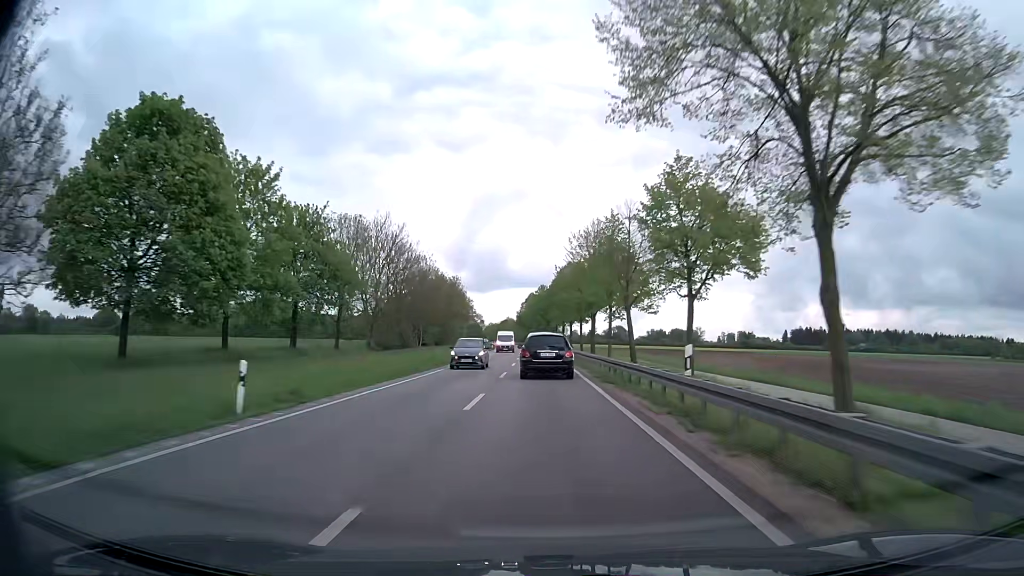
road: primary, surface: asphalt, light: Day
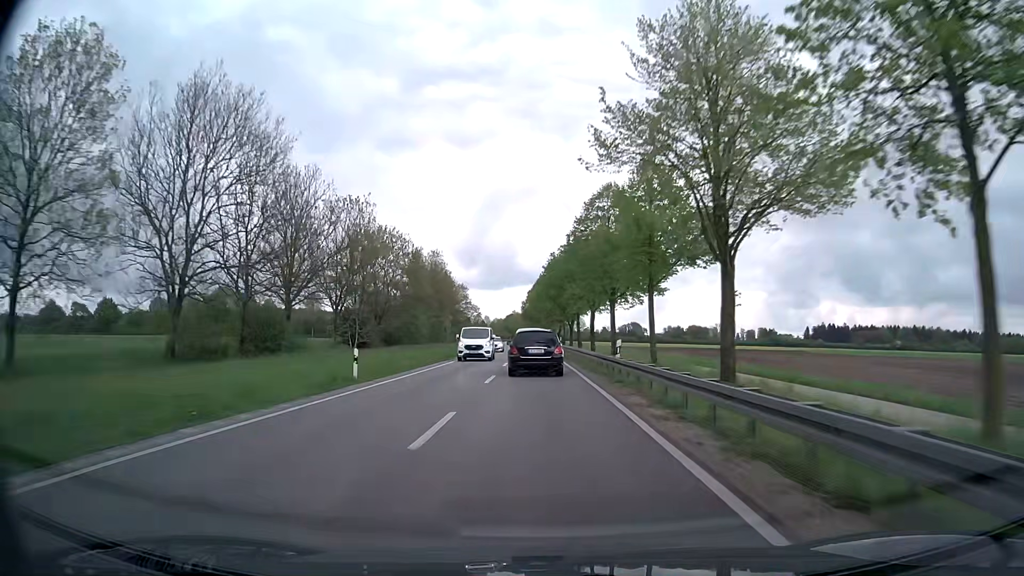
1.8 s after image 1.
(-0.2, +41.4) m; -1°
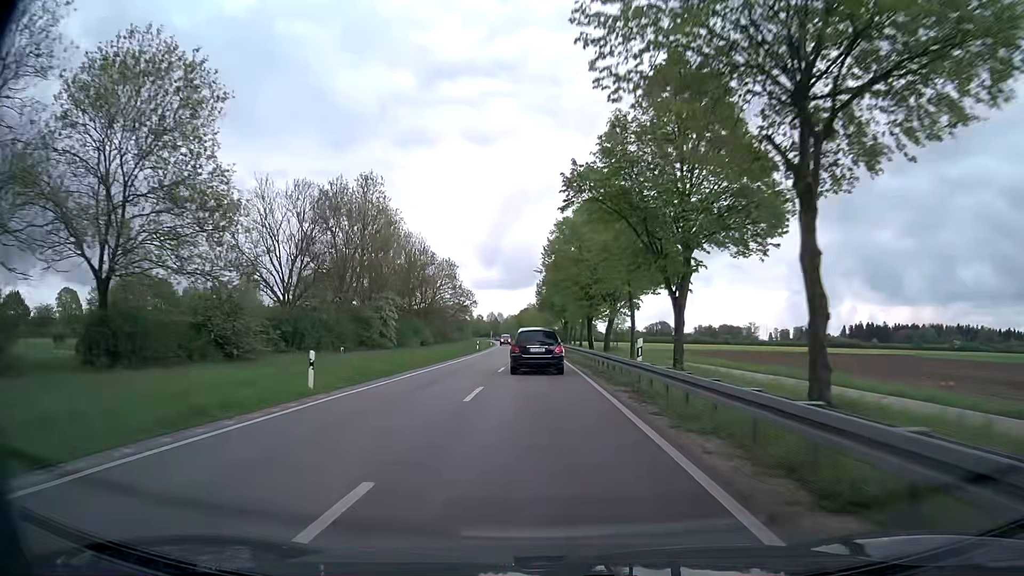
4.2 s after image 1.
(-0.7, +54.1) m; -2°
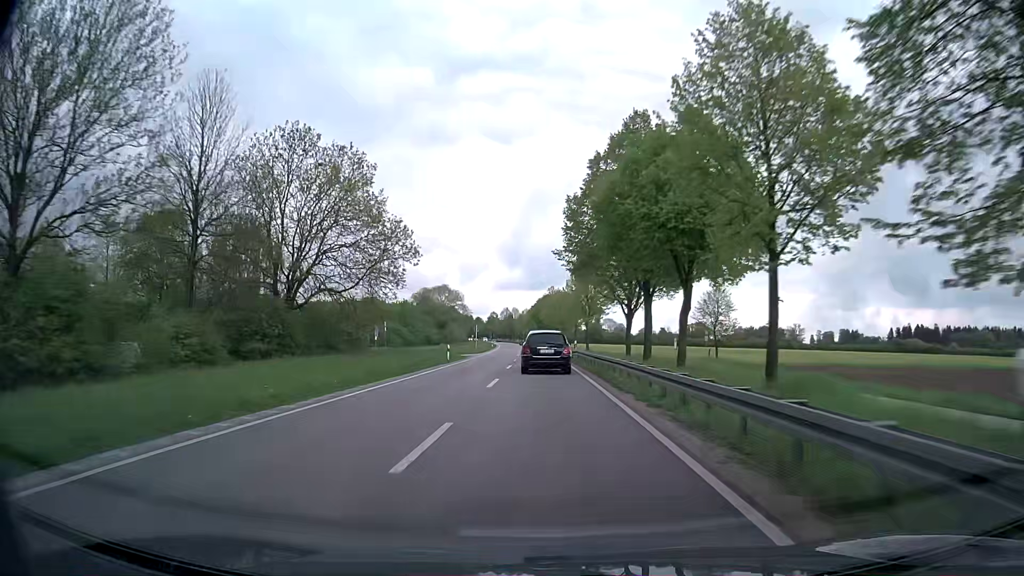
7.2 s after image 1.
(-1.2, +67.8) m; -2°
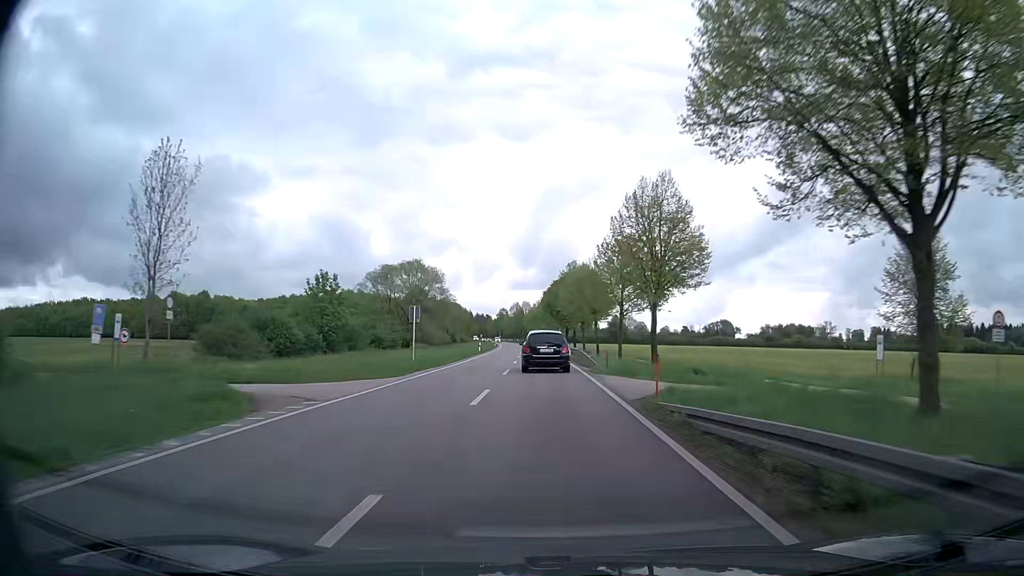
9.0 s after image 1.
(-0.5, +41.2) m; -2°
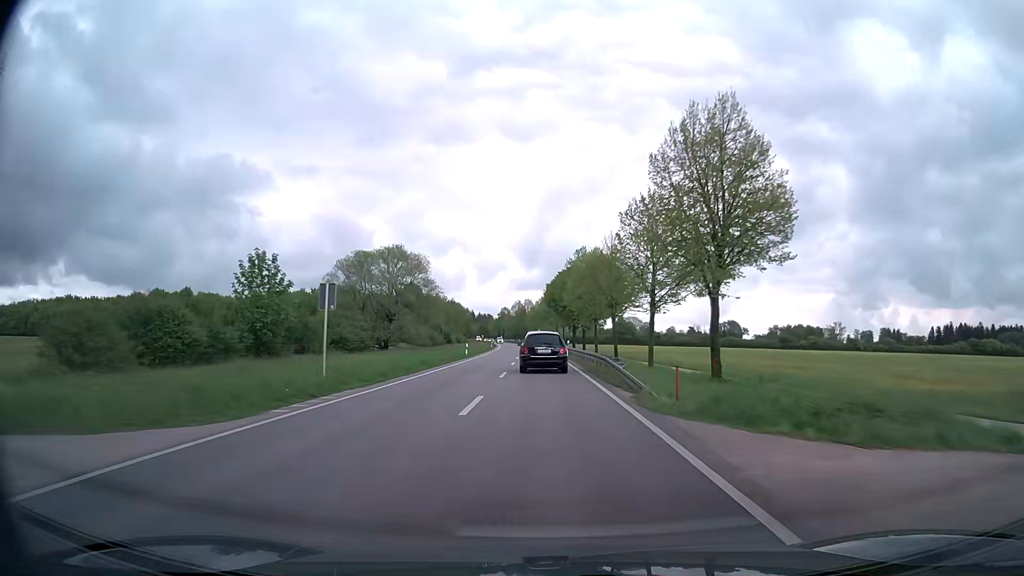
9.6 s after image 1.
(0.0, +13.8) m; 0°
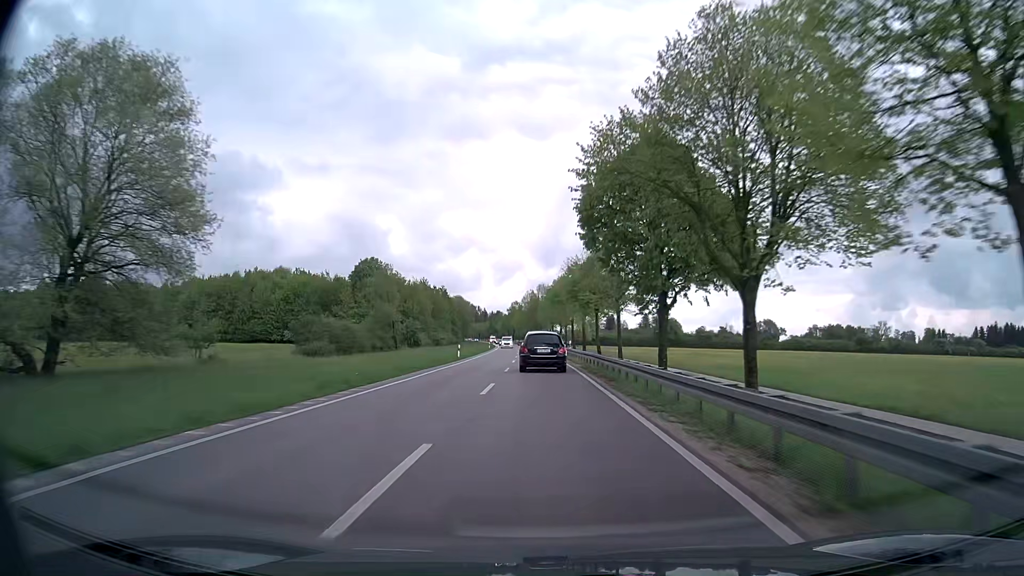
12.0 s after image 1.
(-0.5, +55.8) m; -1°
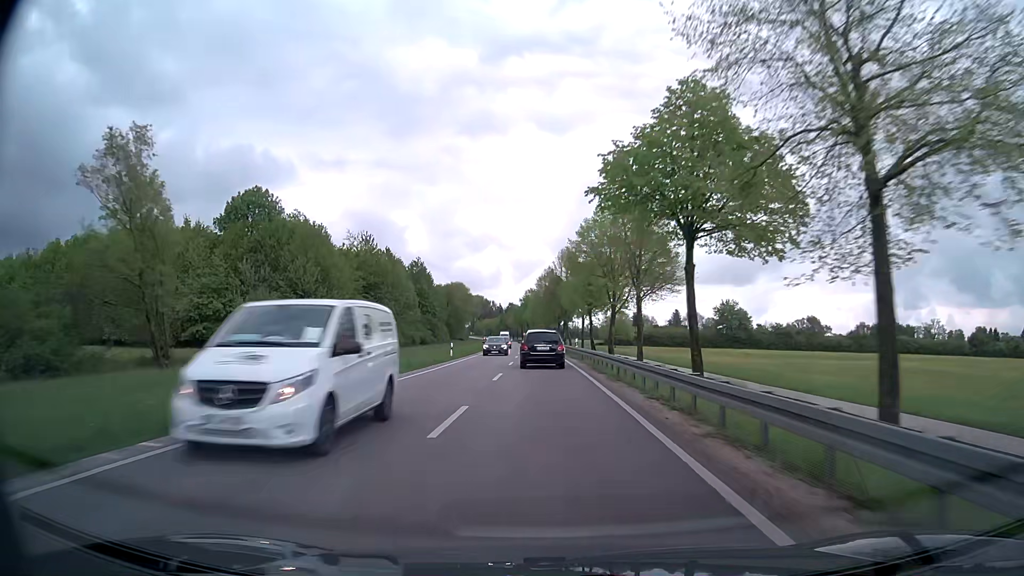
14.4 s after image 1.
(-1.0, +55.6) m; -2°
(0, +10) (0, +20) (0, +30) (0, +40) (0, +50) (-1, +60) (-1, +70) (-1, +80) (-2, +90) (-2, +100) m
